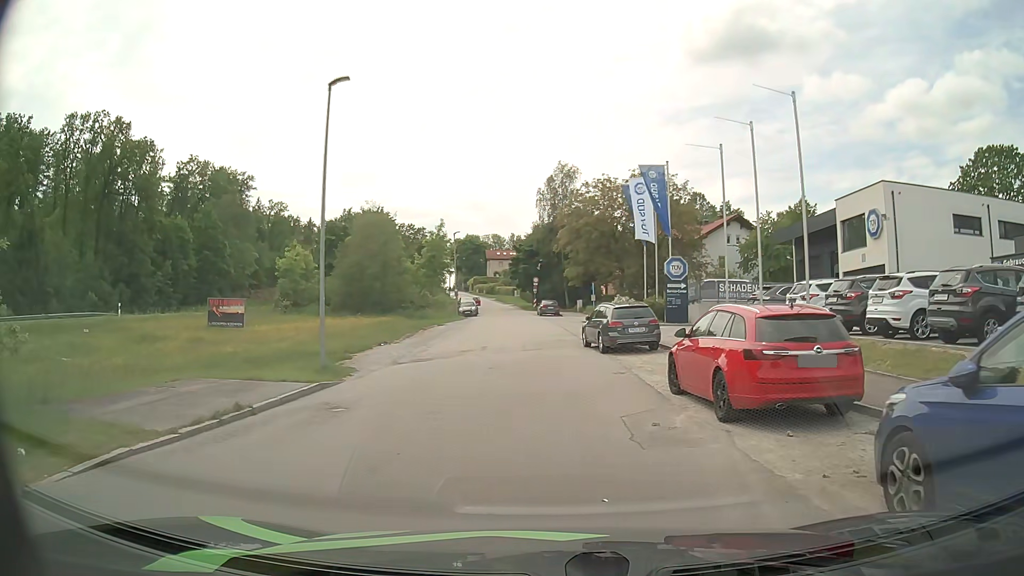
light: Day
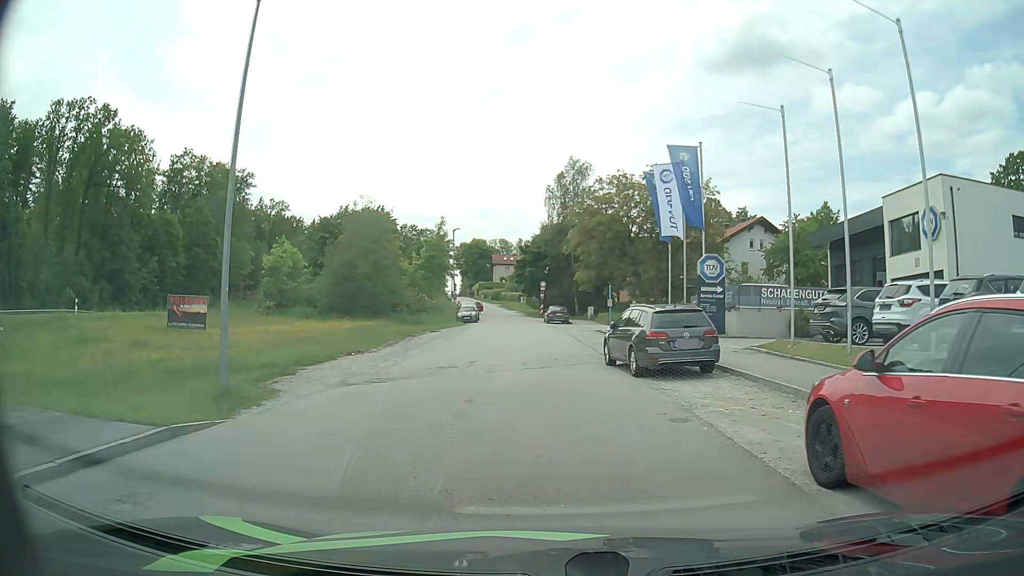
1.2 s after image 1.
(0.0, +6.1) m; -1°
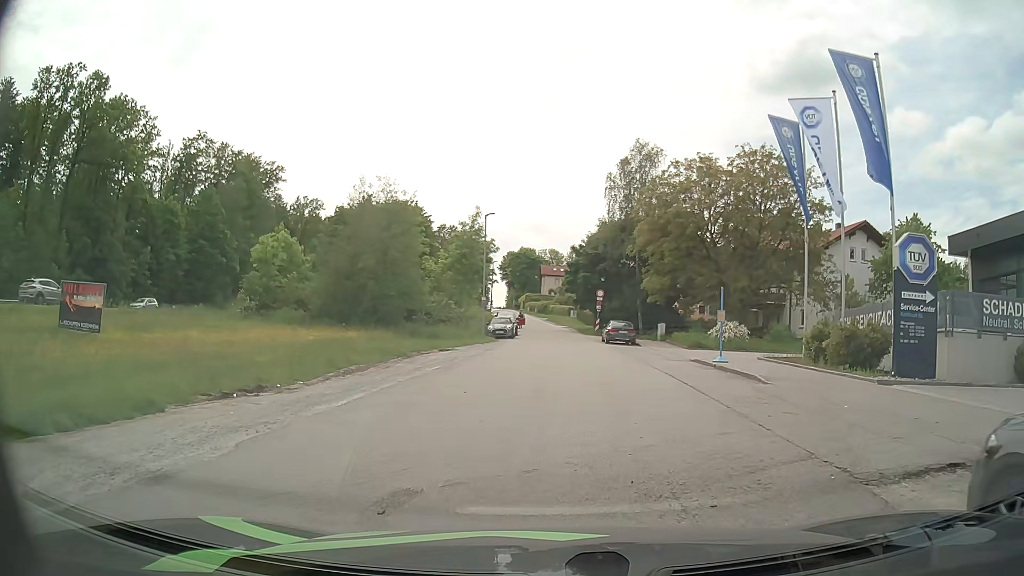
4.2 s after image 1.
(-0.4, +13.8) m; -4°
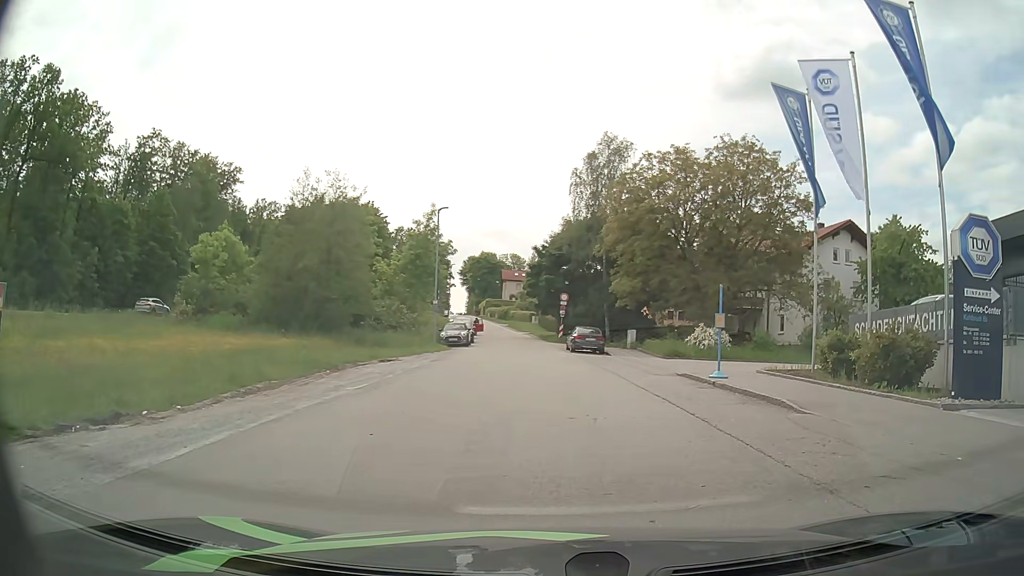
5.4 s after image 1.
(+0.1, +4.2) m; +3°
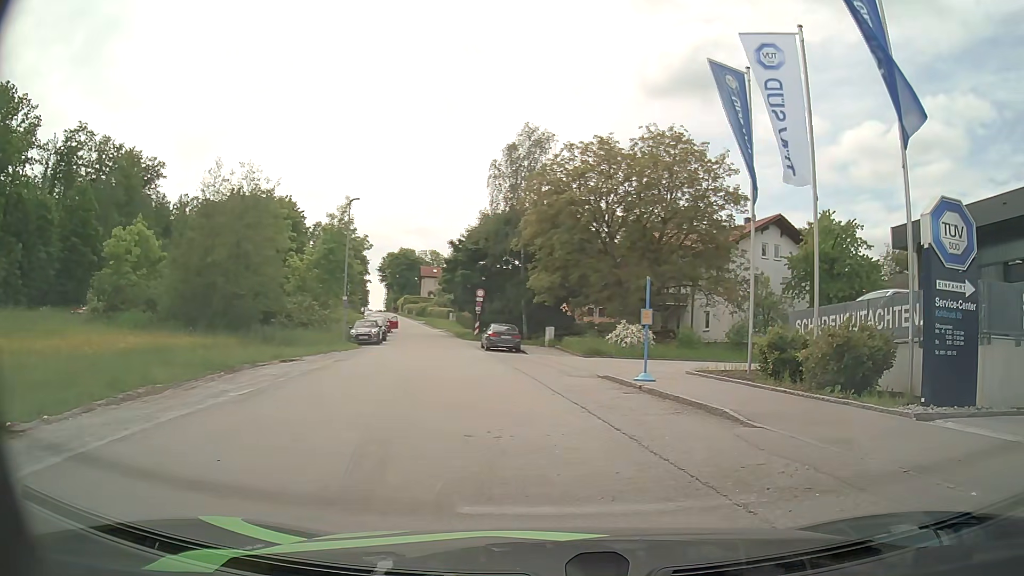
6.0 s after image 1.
(+0.1, +1.8) m; +9°
